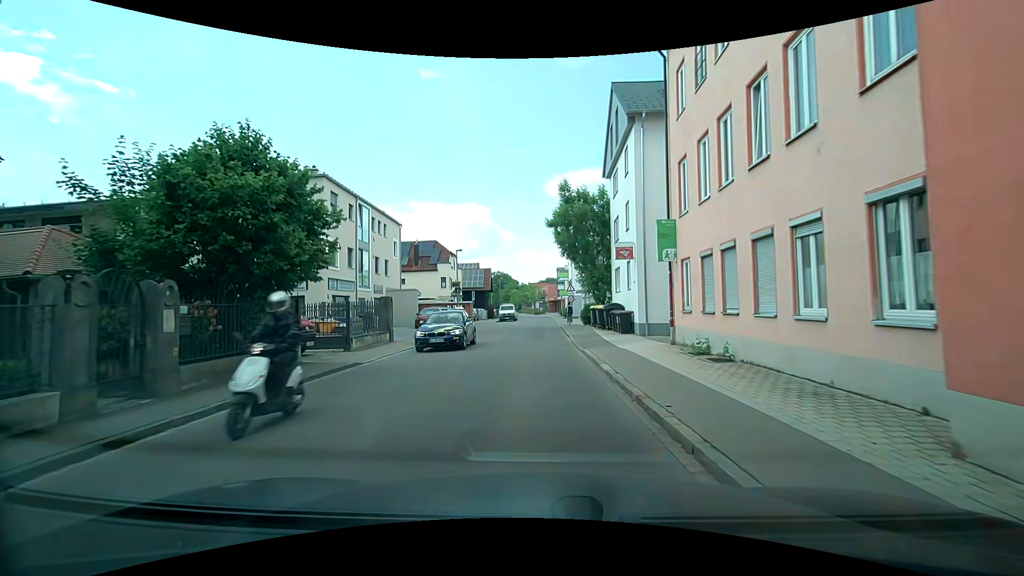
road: residential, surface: asphalt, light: Day
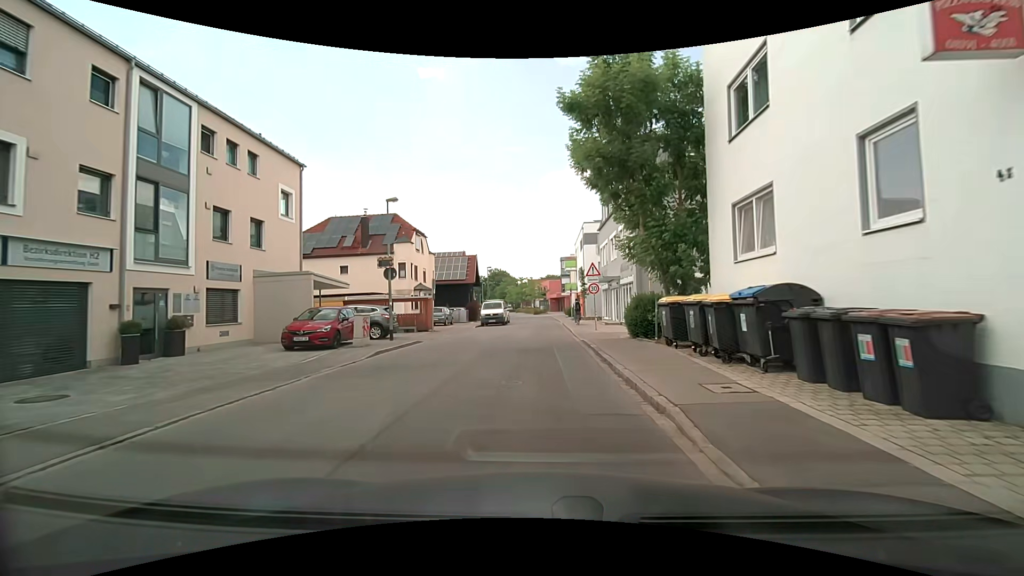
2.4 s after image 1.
(+0.3, +18.5) m; 0°
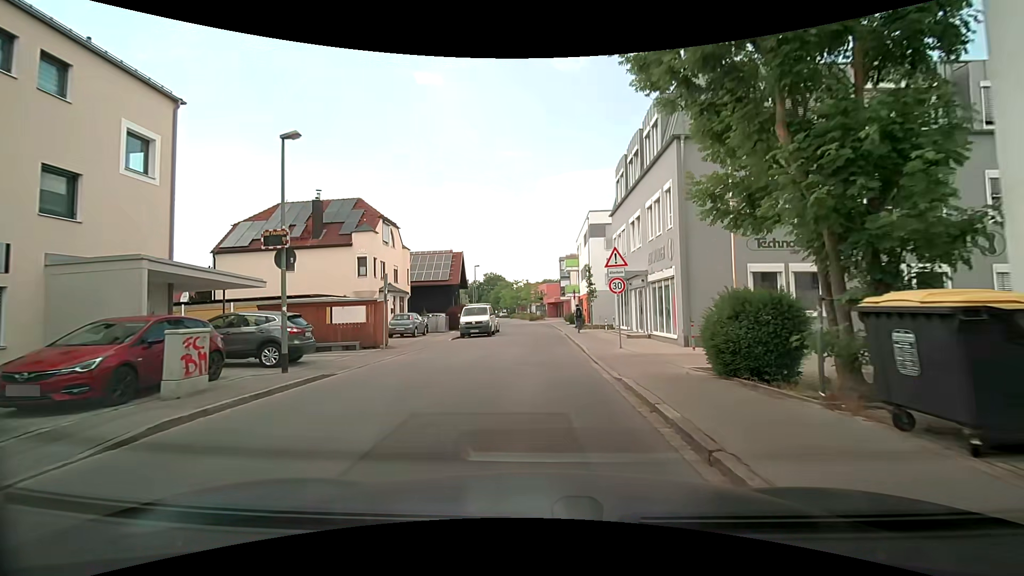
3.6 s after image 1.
(+0.1, +8.8) m; 0°
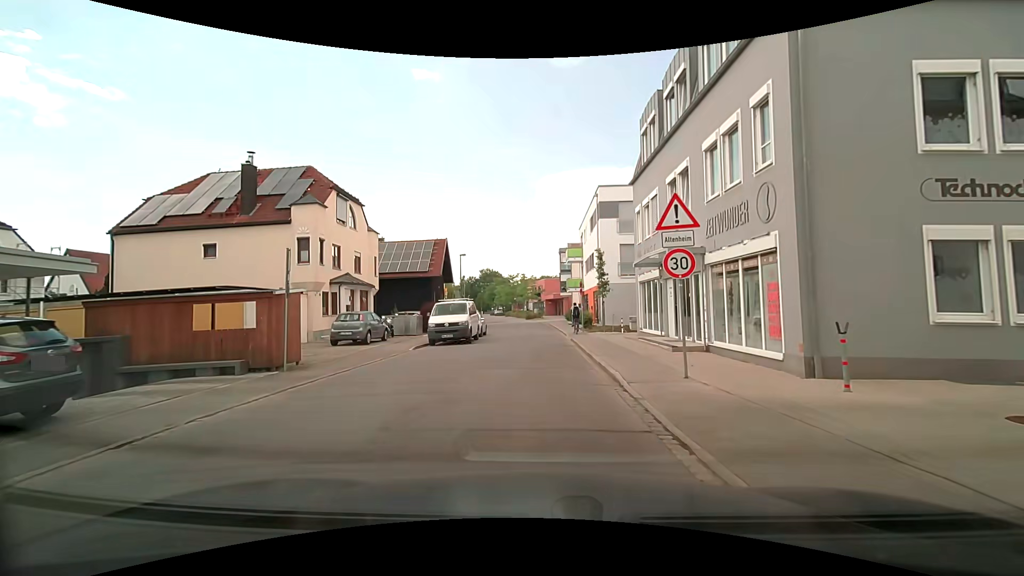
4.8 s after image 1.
(+0.1, +8.0) m; +2°
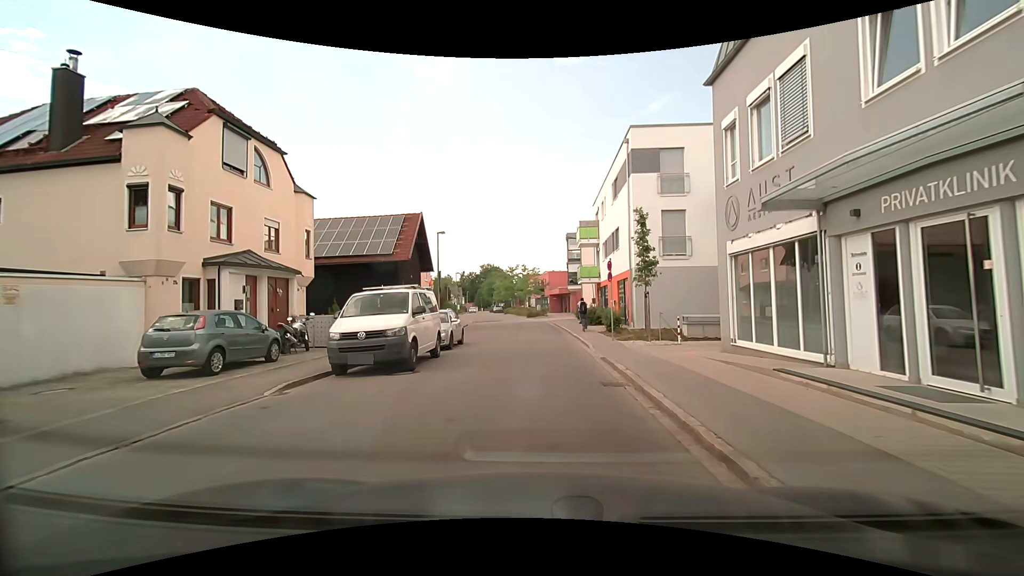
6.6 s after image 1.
(-0.2, +10.8) m; 0°
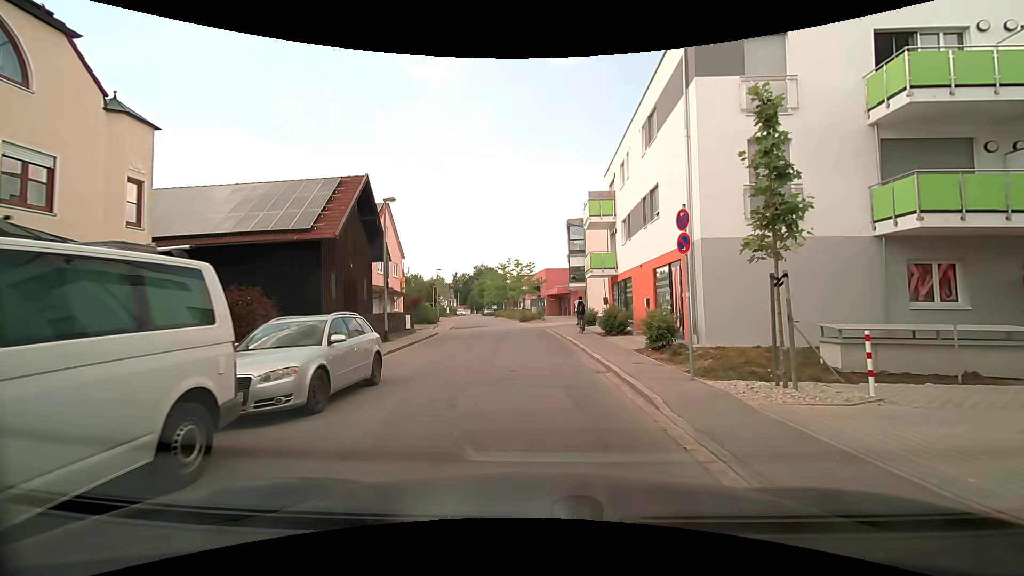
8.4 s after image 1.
(-0.1, +10.3) m; -2°
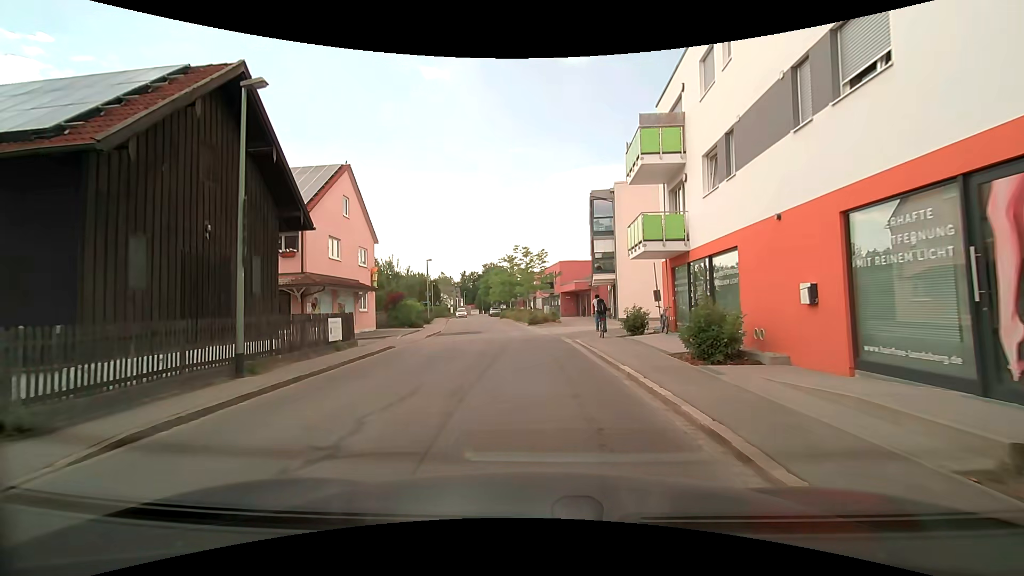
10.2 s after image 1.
(+0.1, +11.4) m; -2°
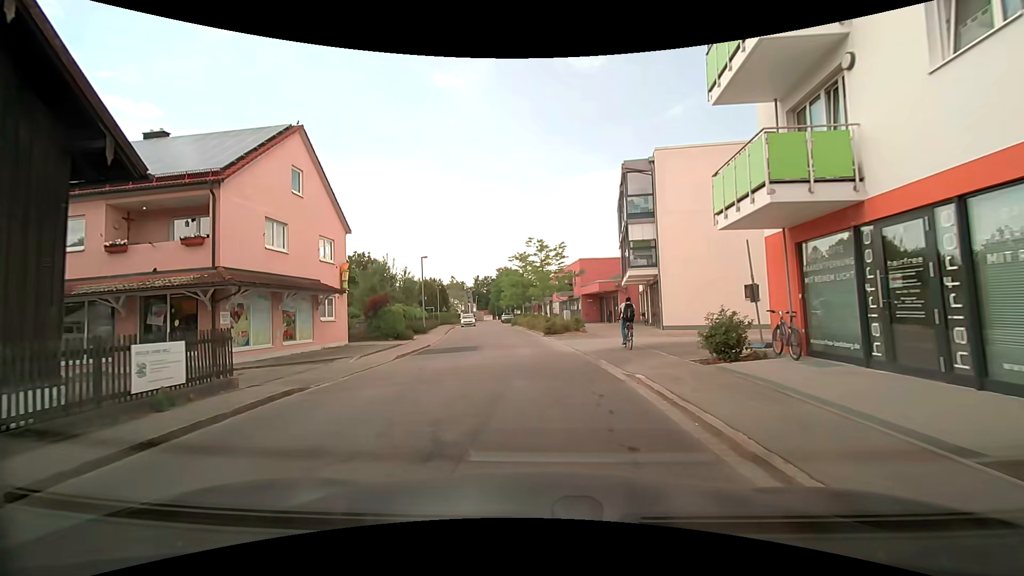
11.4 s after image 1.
(+0.3, +8.3) m; 0°
(0, +10) (-1, +20) (-1, +30) (-2, +40) (-4, +50) (-5, +60) (-6, +70) (-8, +80) (-9, +90) (-9, +99) m
